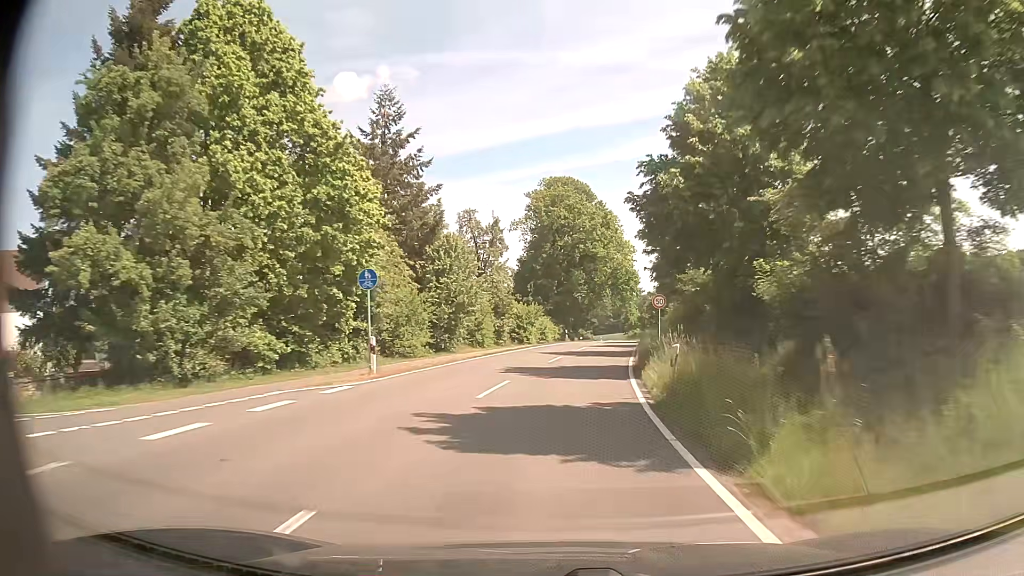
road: tertiary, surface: asphalt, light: Day
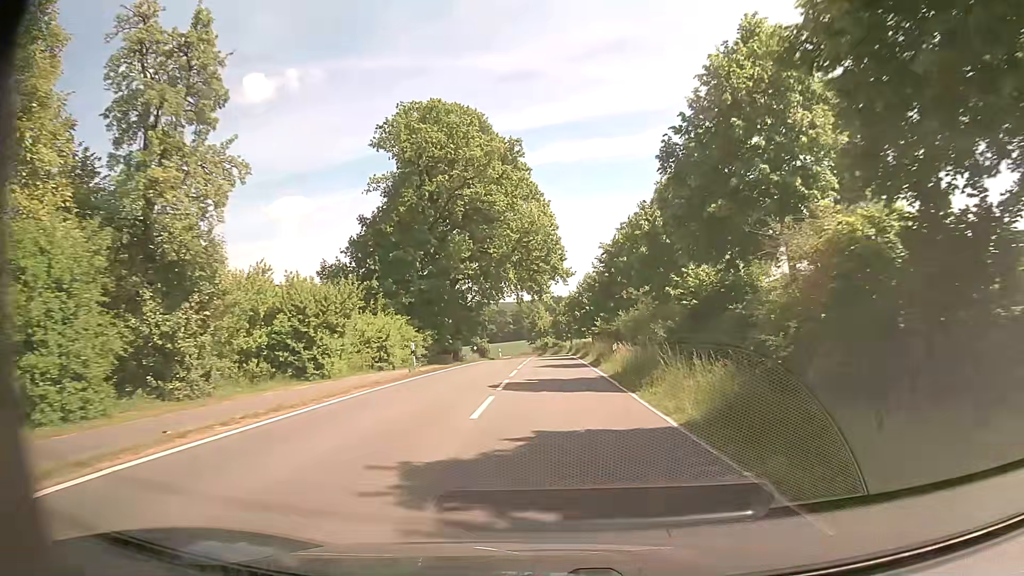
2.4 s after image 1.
(+3.1, +38.2) m; +9°
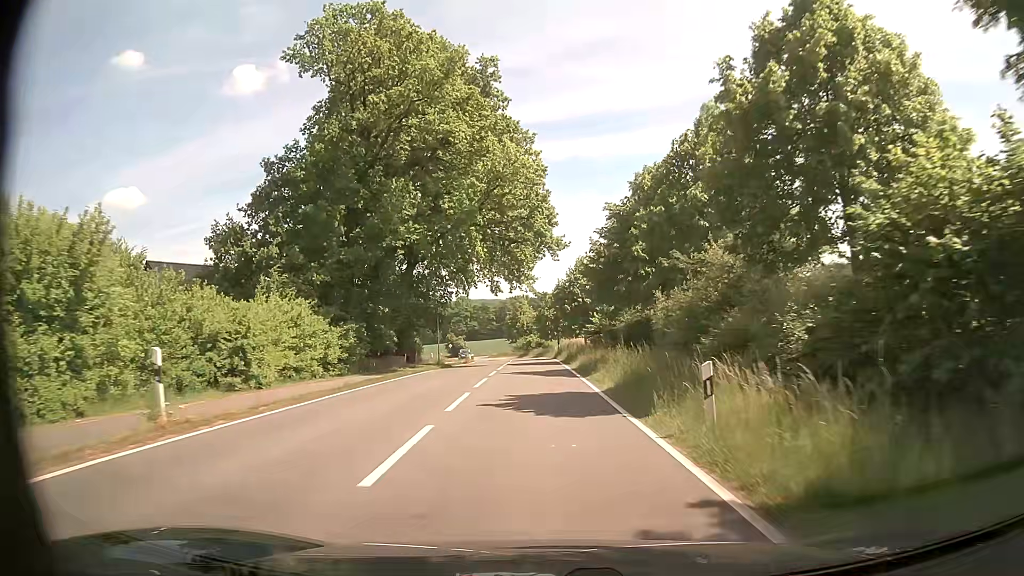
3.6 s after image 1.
(+0.2, +16.6) m; +1°
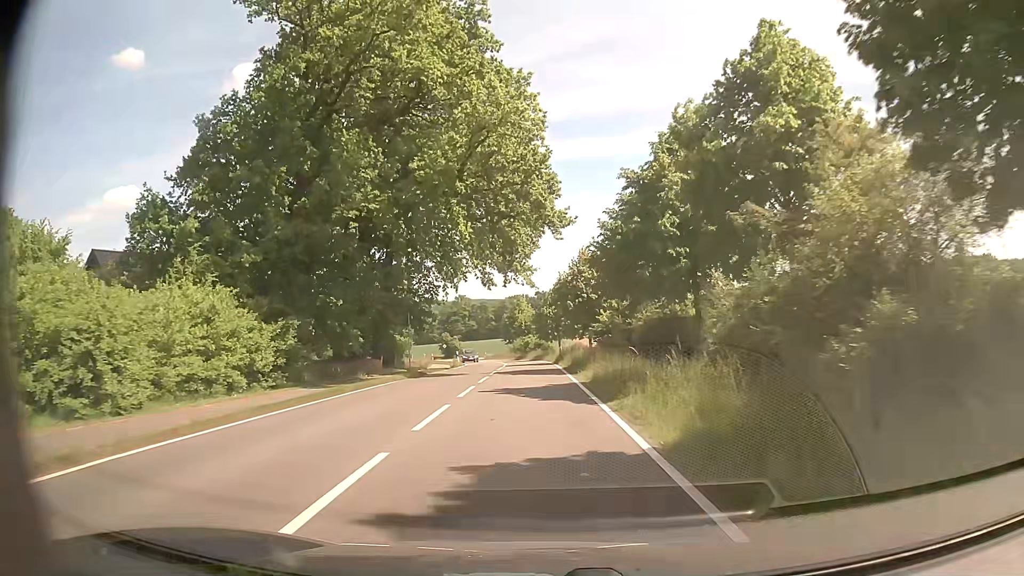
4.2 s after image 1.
(+0.1, +8.2) m; 0°
